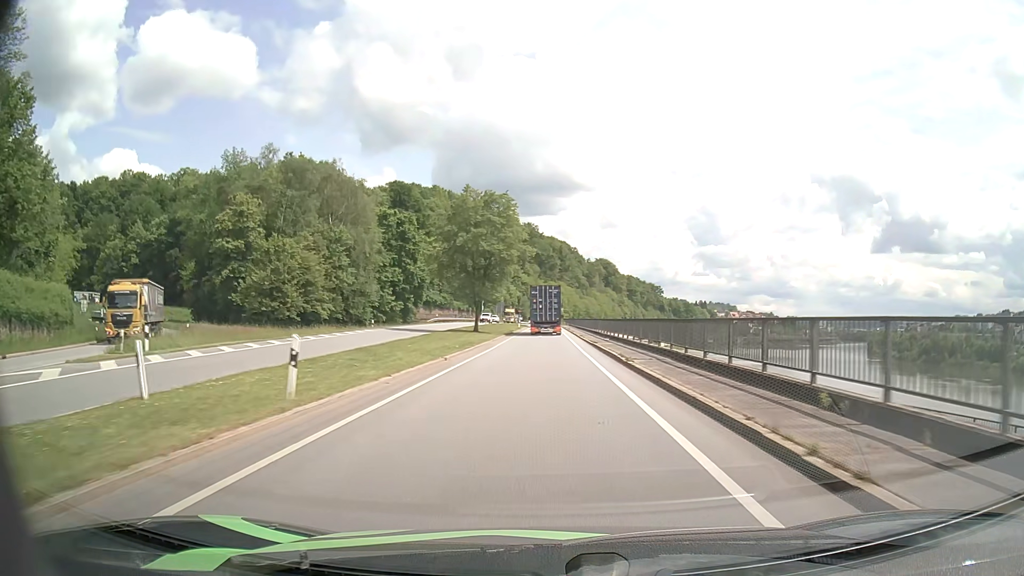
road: primary_link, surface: asphalt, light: Day
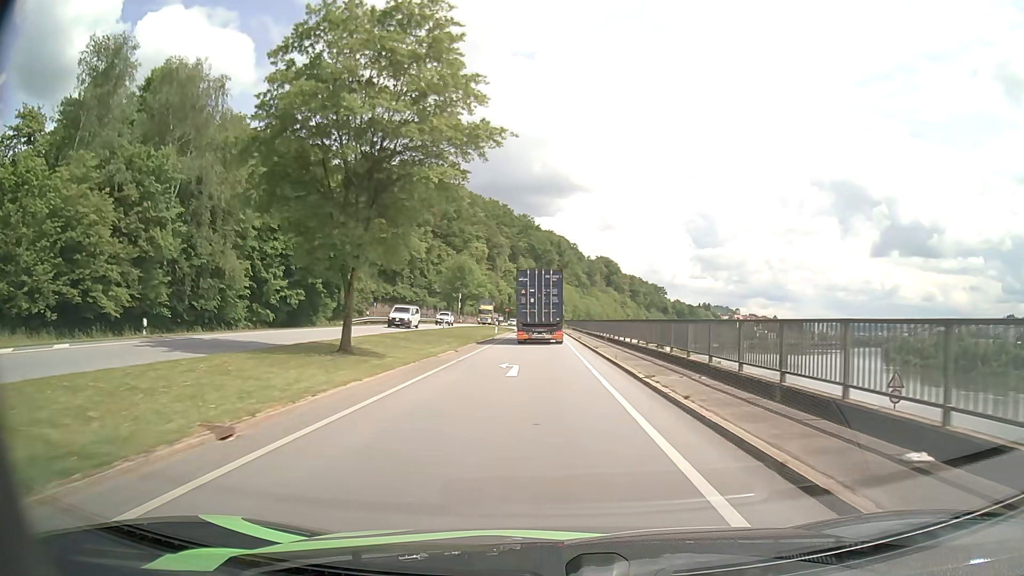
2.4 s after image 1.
(+0.3, +34.5) m; 0°
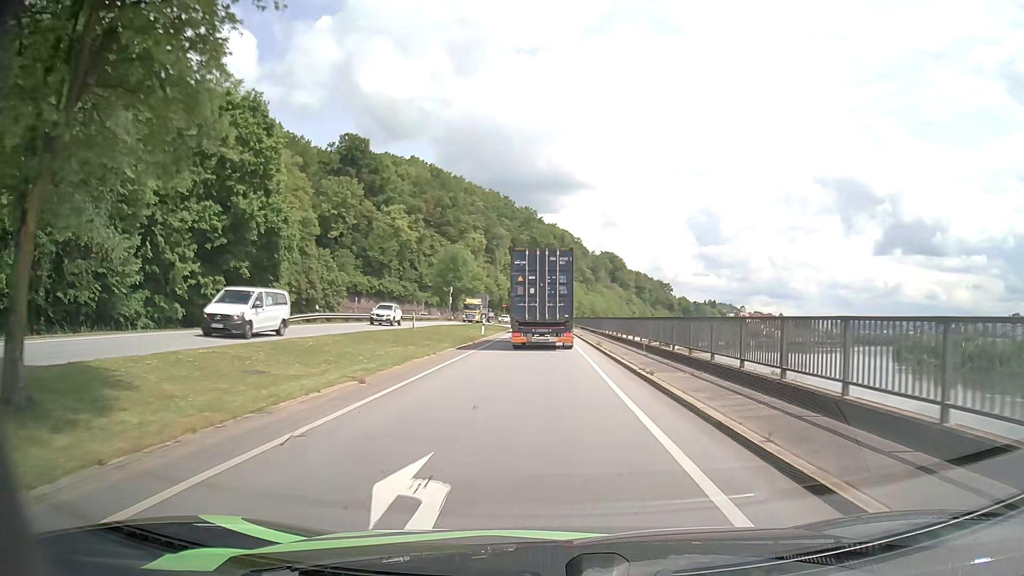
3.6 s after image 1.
(0.0, +14.1) m; 0°
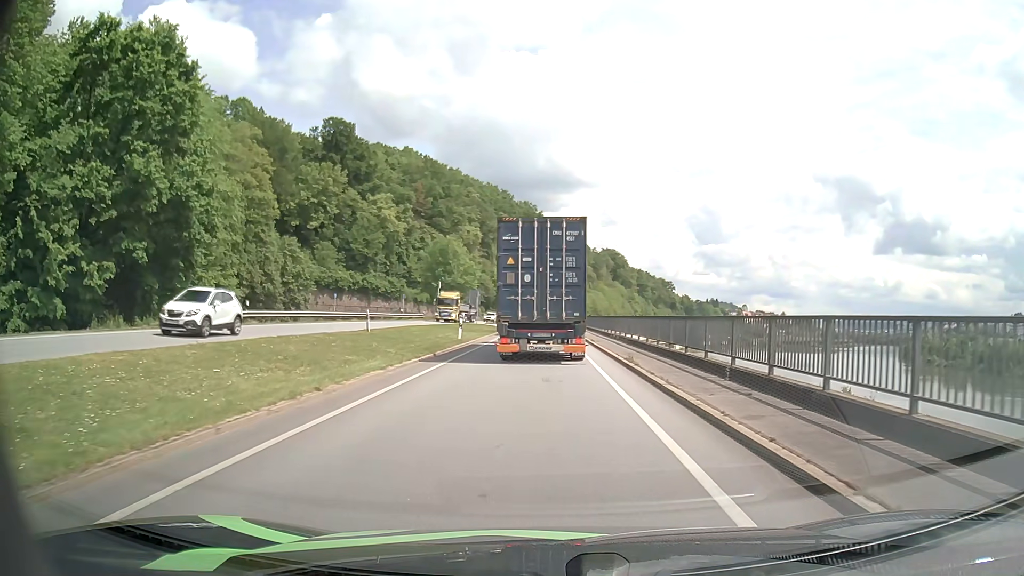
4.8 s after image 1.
(+0.1, +11.0) m; 0°
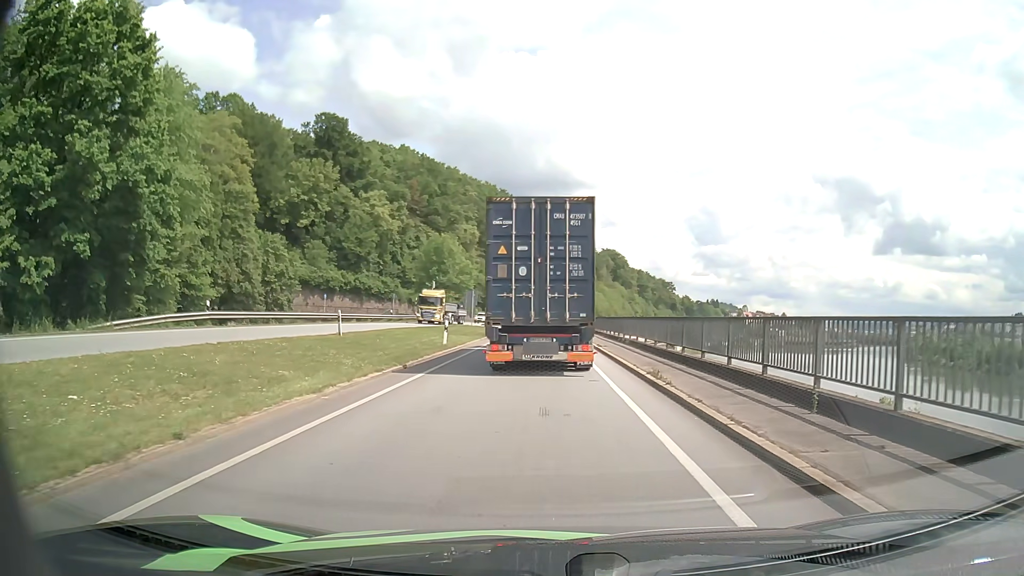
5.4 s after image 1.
(0.0, +4.3) m; 0°
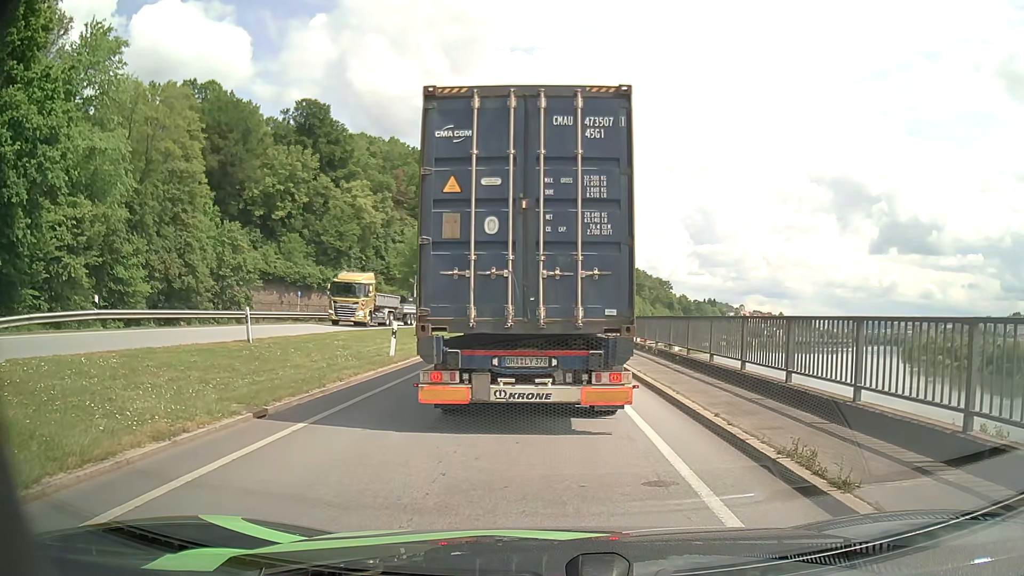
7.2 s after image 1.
(0.0, +8.2) m; 0°
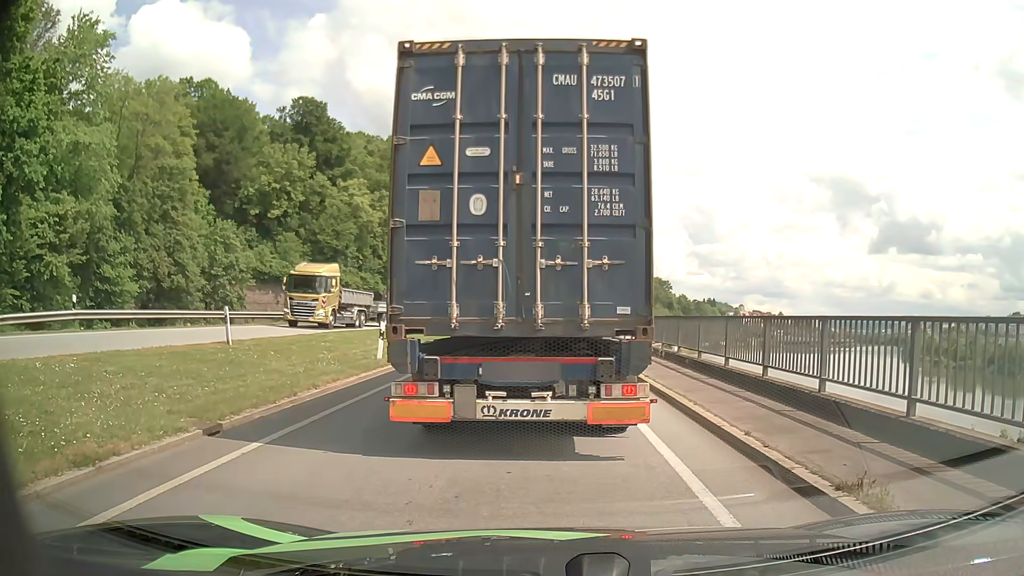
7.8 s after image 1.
(0.0, +1.2) m; 0°
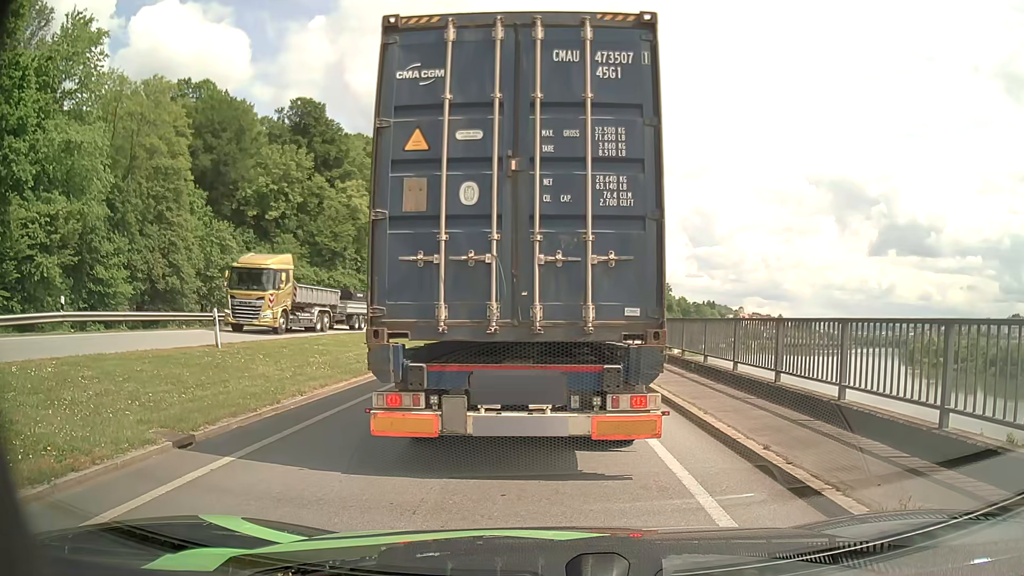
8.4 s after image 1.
(0.0, +0.6) m; 0°
(0, +10) (0, +20) (0, +30) (0, +40) (-1, +50) (-3, +60) (-7, +69) (-15, +75) (-24, +79) (-34, +80) m
